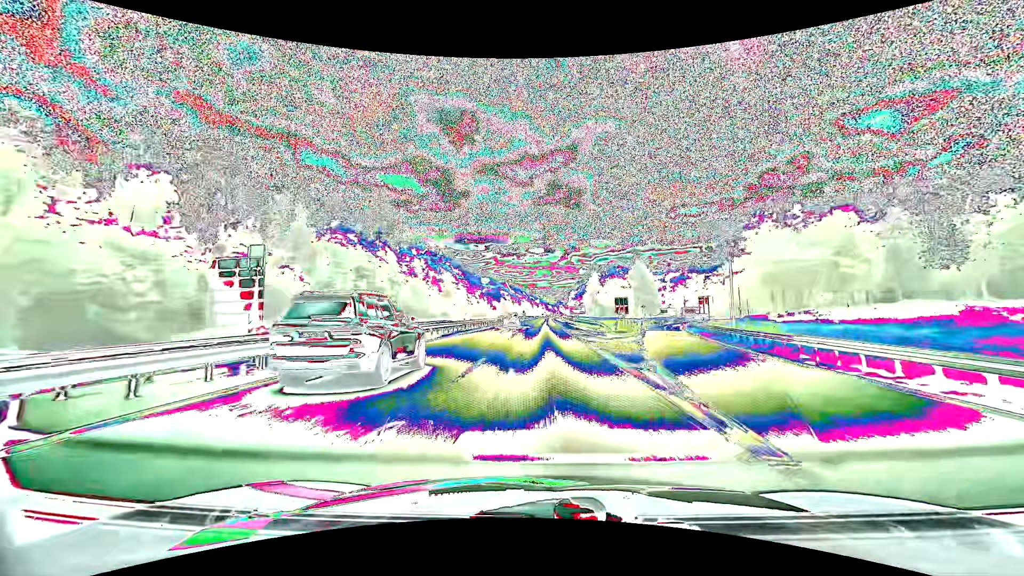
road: motorway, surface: asphalt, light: Day
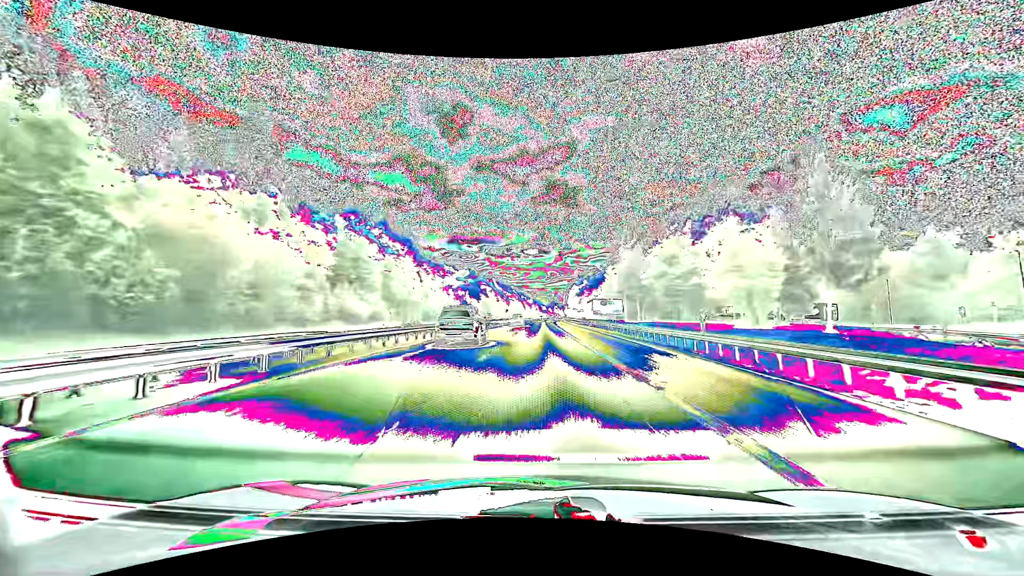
(+0.5, +67.9) m; +1°
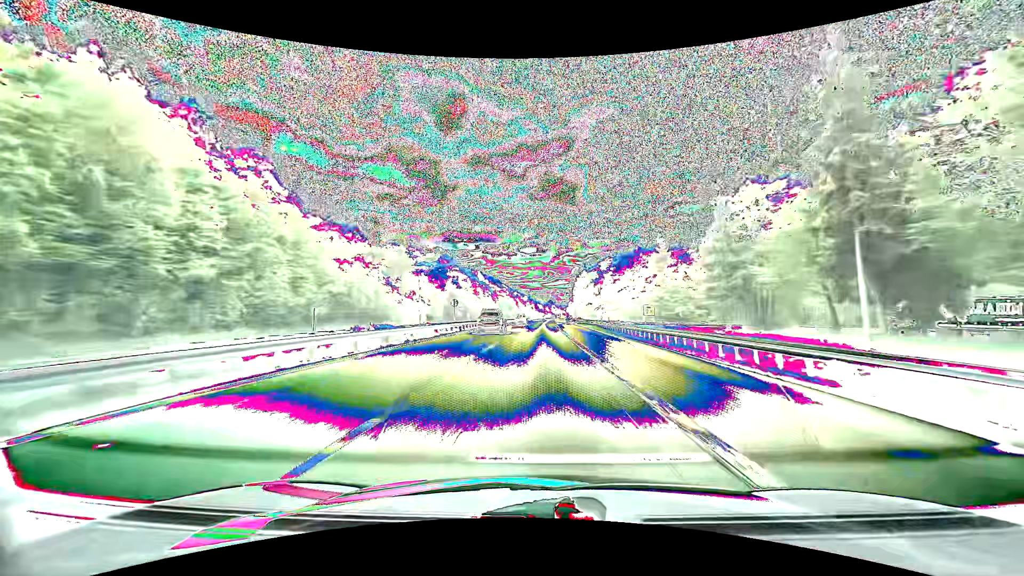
(+0.4, +68.9) m; 0°
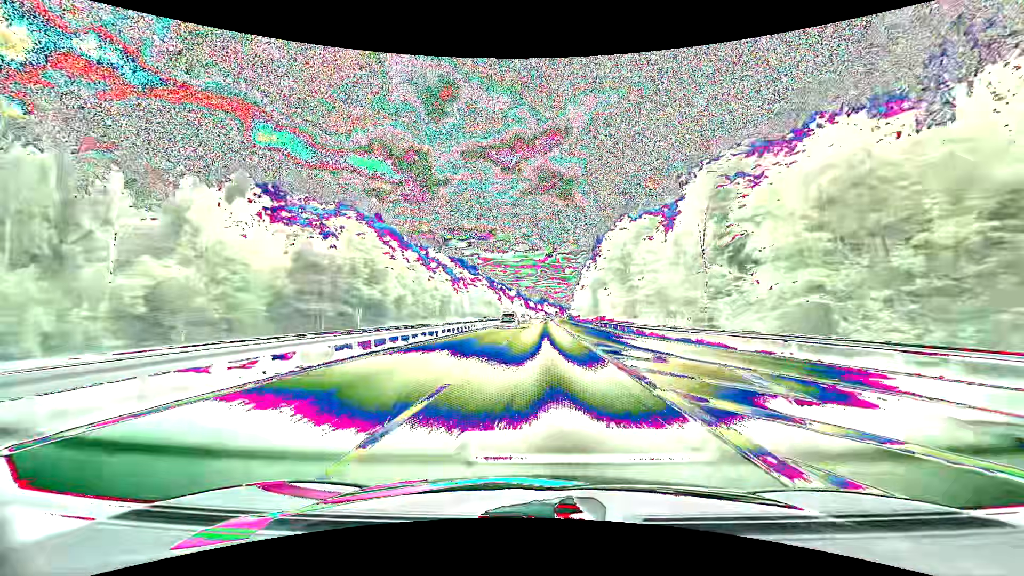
(+0.5, +87.6) m; +1°
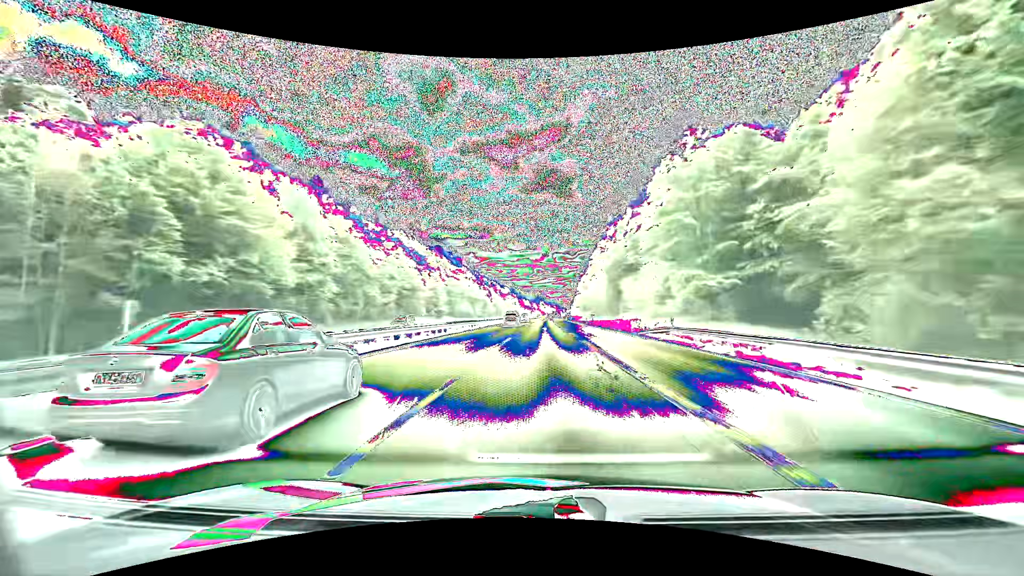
(+0.1, +35.5) m; +1°
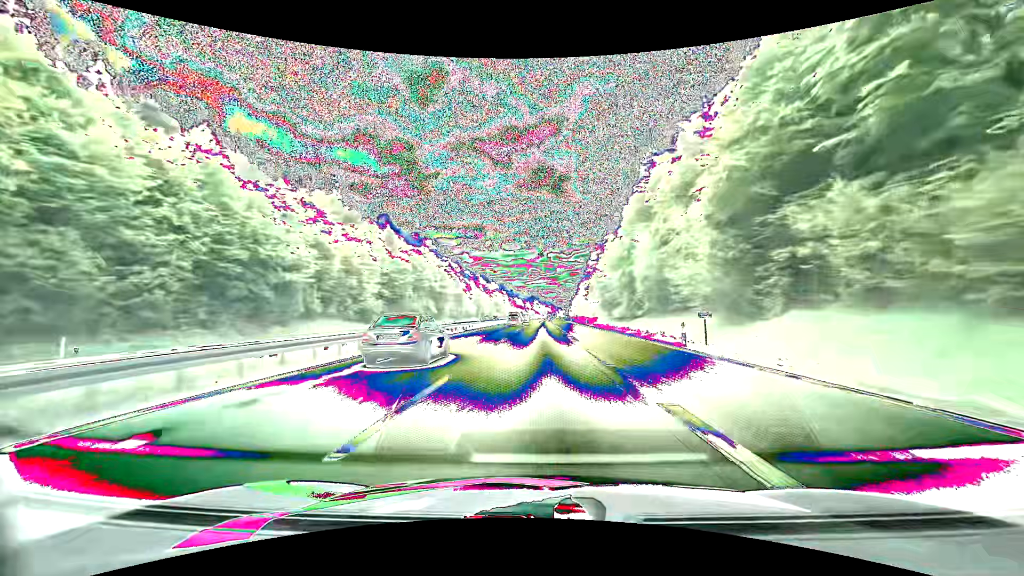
(+0.3, +53.8) m; +1°
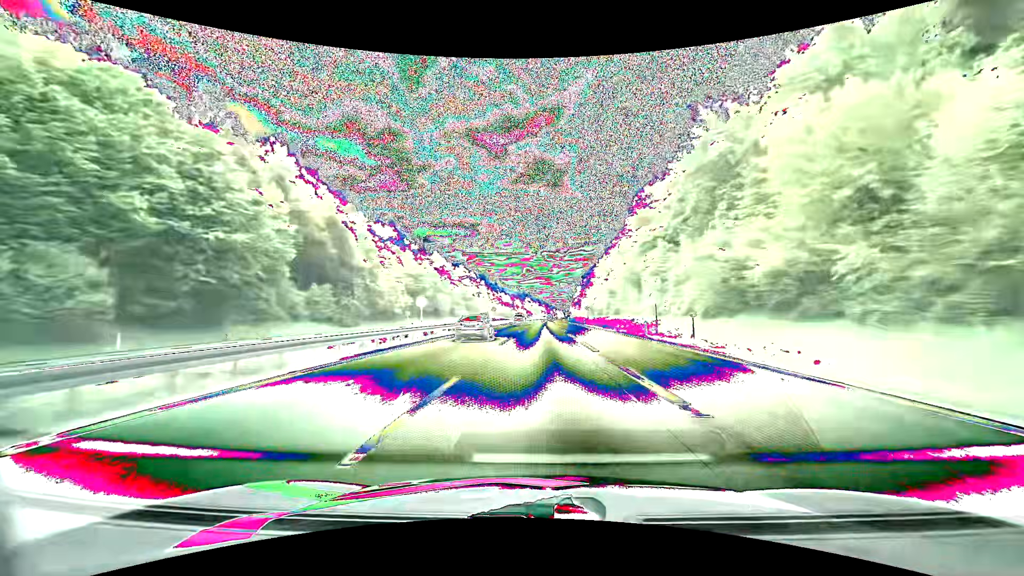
(+0.3, +90.9) m; +1°
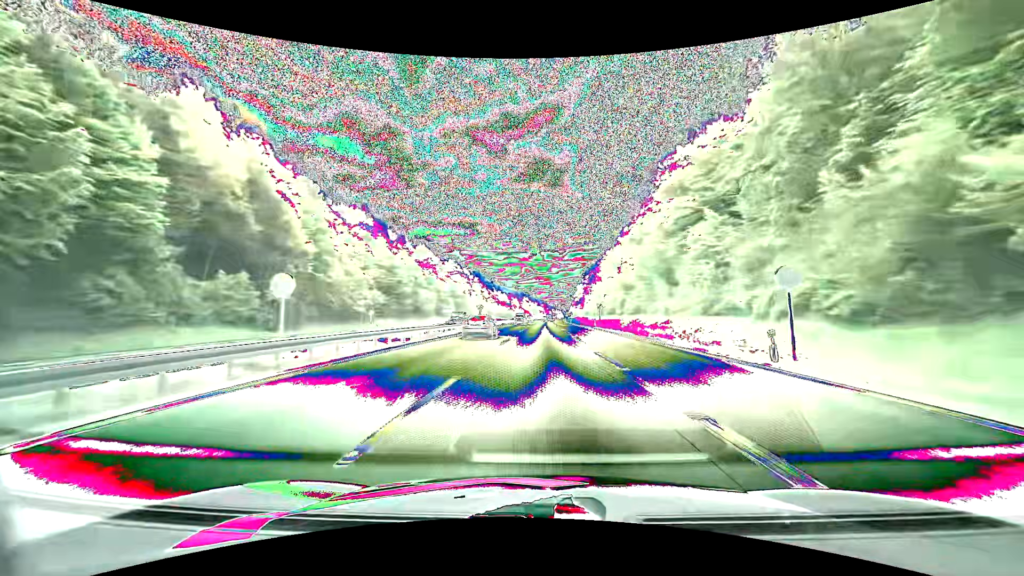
(0.0, +18.2) m; 0°
(0, +10) (0, +20) (0, +30) (0, +40) (0, +50) (0, +60) (0, +70) (0, +80) (+1, +90) (+1, +100) m
